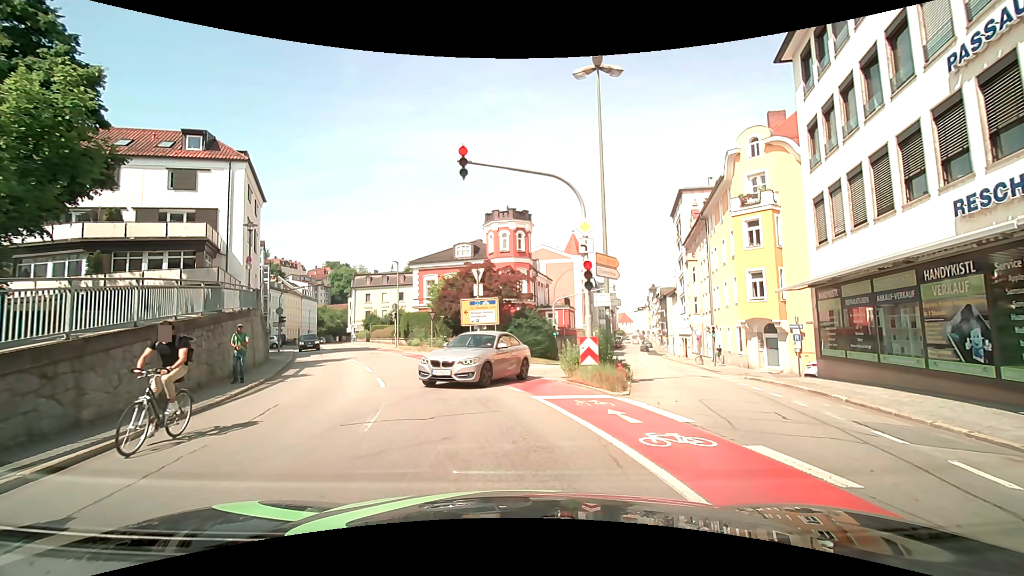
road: tertiary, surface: asphalt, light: Day
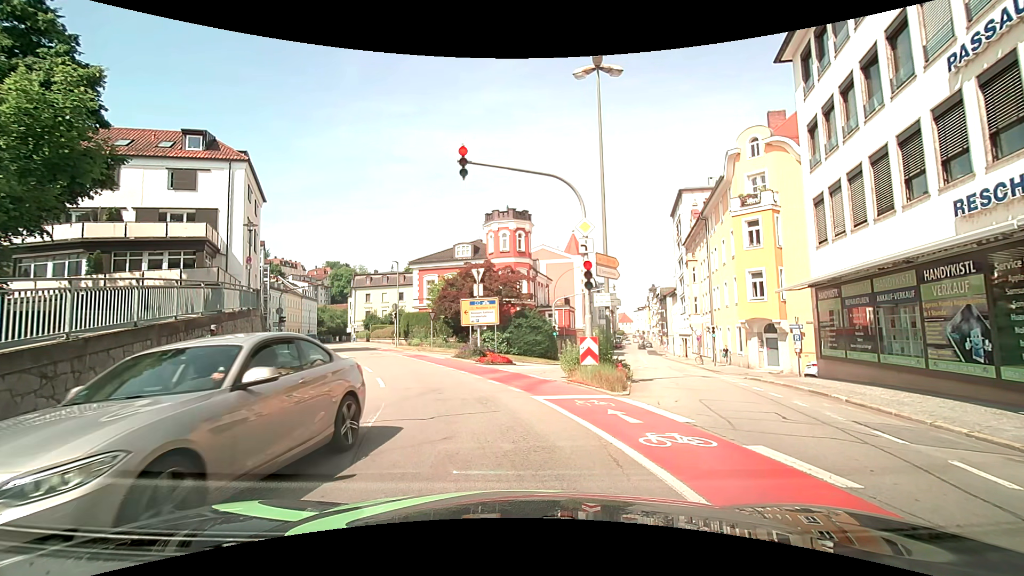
(0.0, 0.0) m; 0°
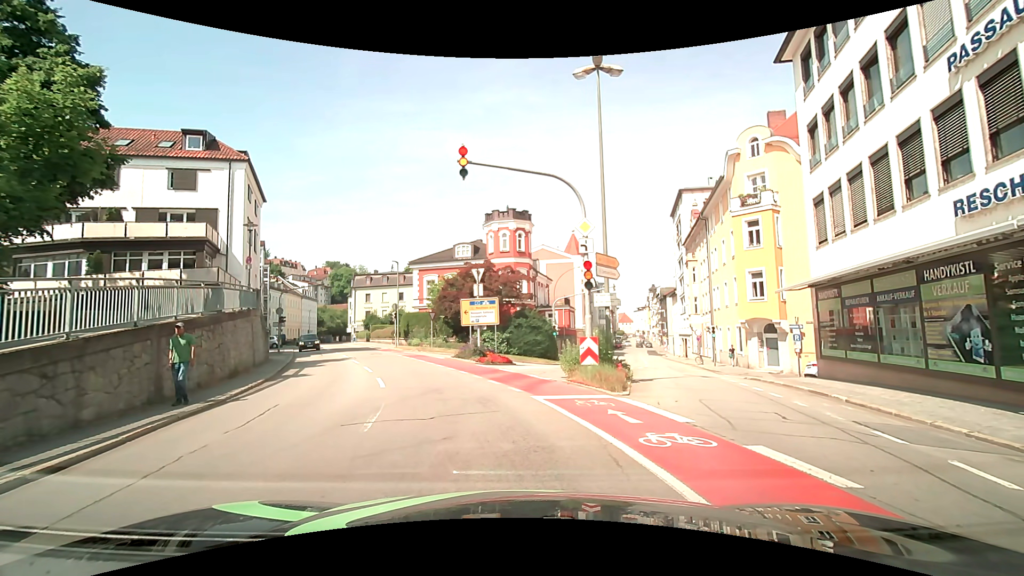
(0.0, 0.0) m; 0°
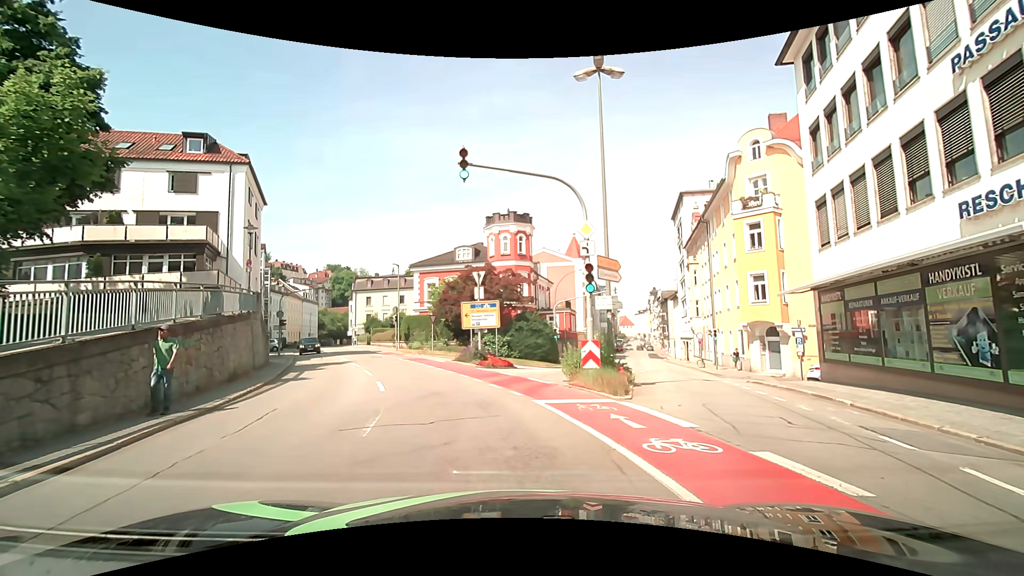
(0.0, +0.1) m; 0°
